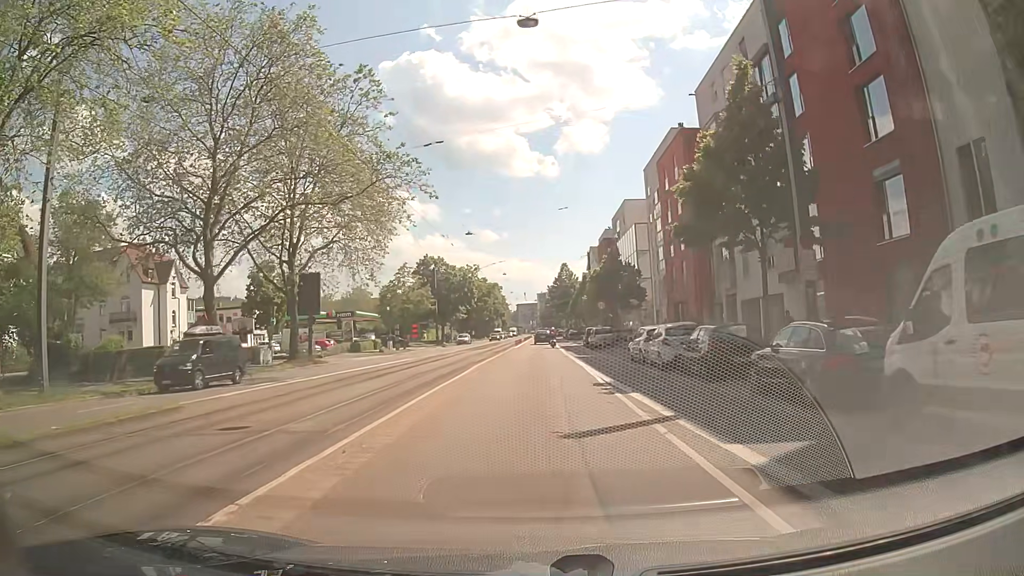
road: primary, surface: asphalt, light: Day
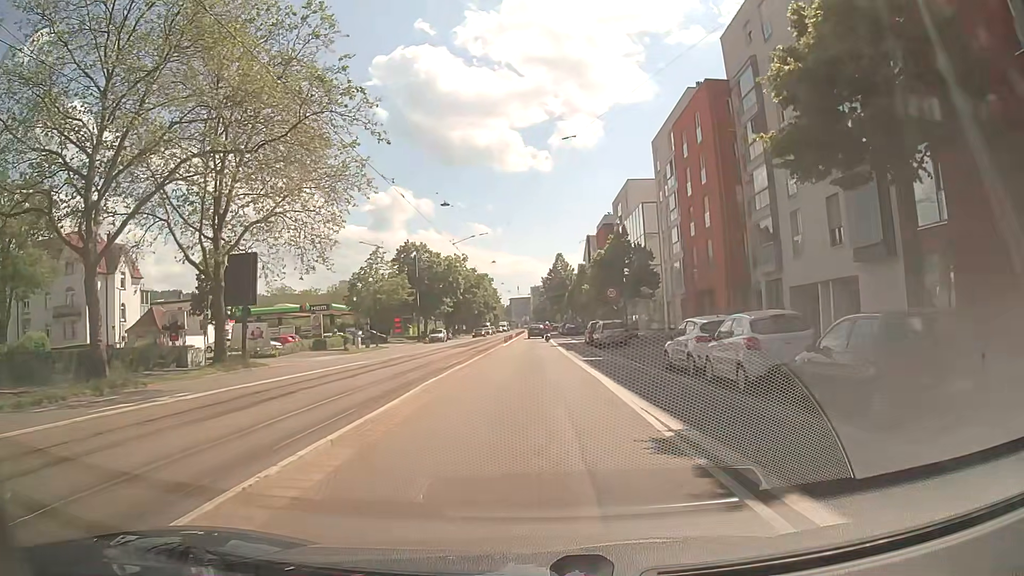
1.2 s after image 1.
(+0.1, +9.4) m; +1°
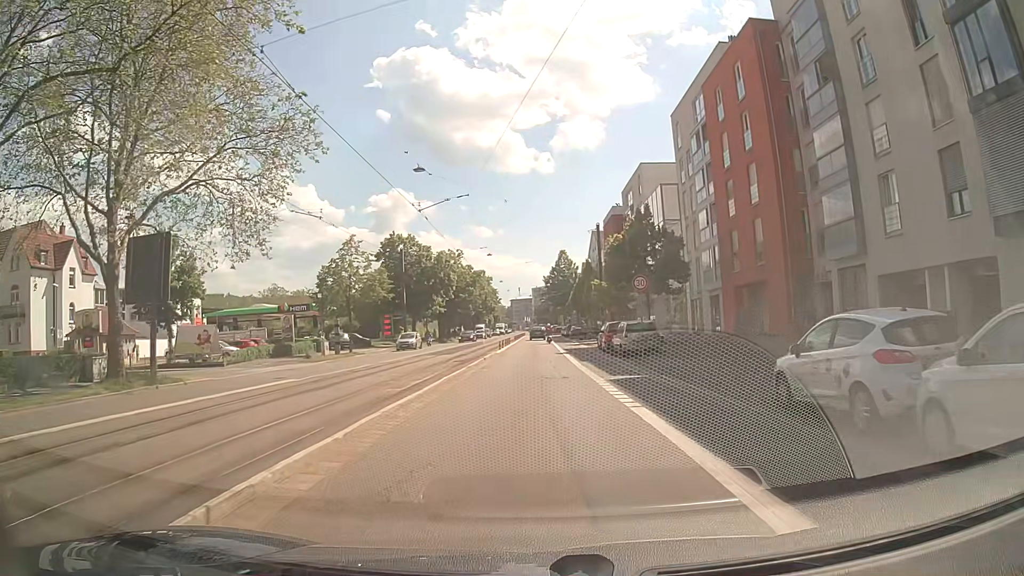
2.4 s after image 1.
(0.0, +9.2) m; -1°
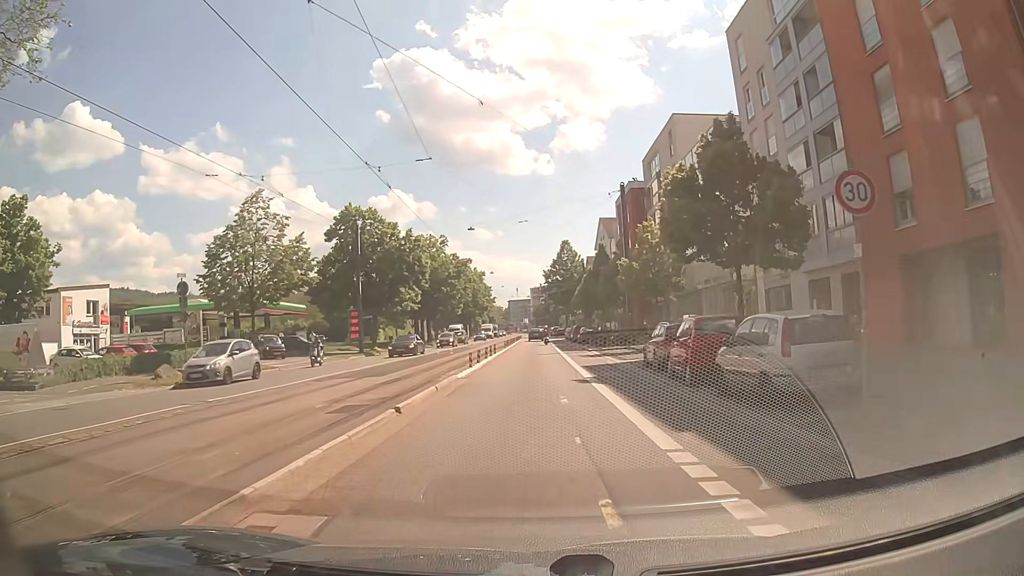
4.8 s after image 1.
(+0.3, +18.1) m; +1°
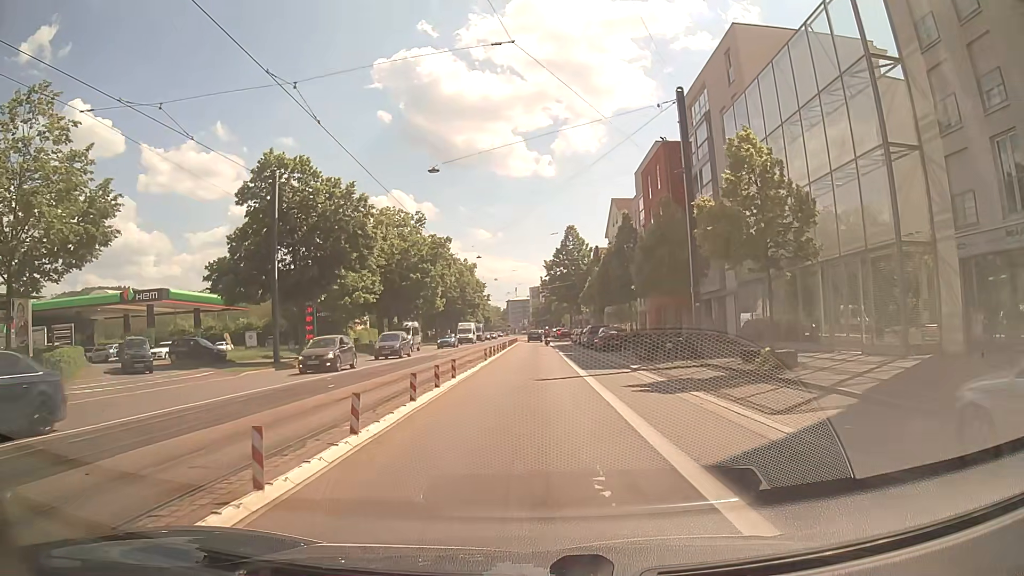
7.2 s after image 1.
(0.0, +18.1) m; 0°
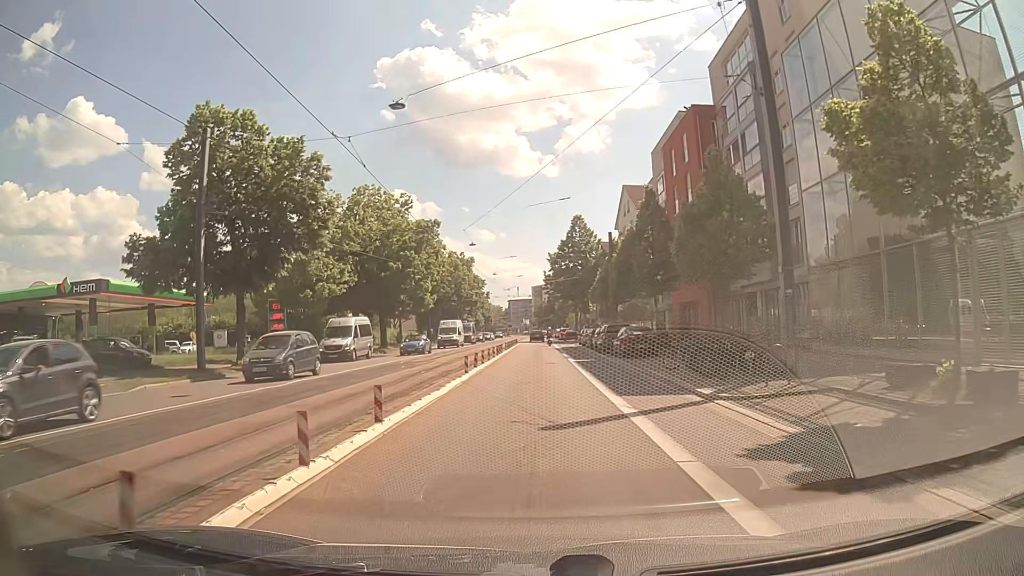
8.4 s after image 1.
(-0.1, +9.1) m; -1°
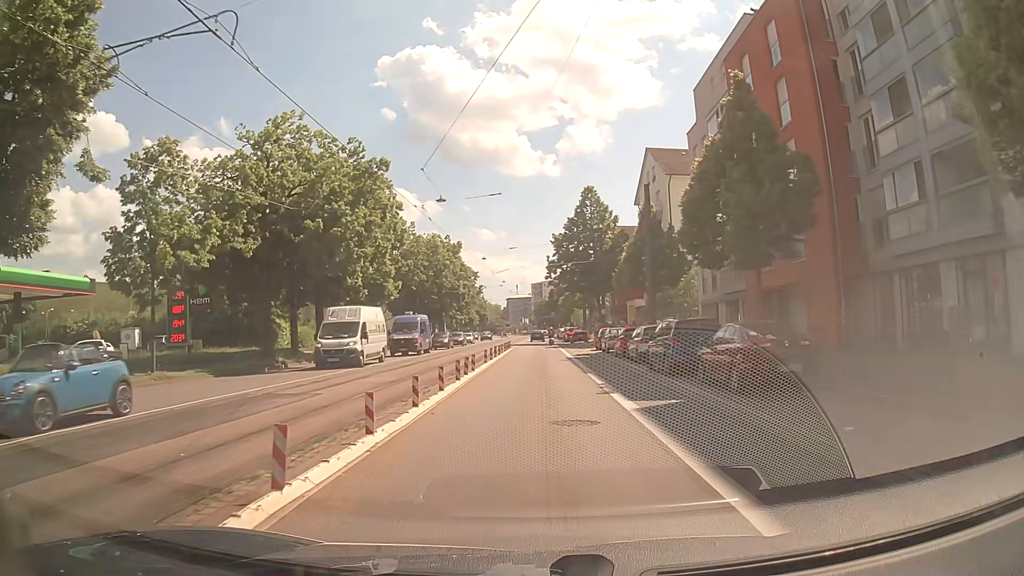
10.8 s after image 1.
(+0.1, +18.0) m; 0°
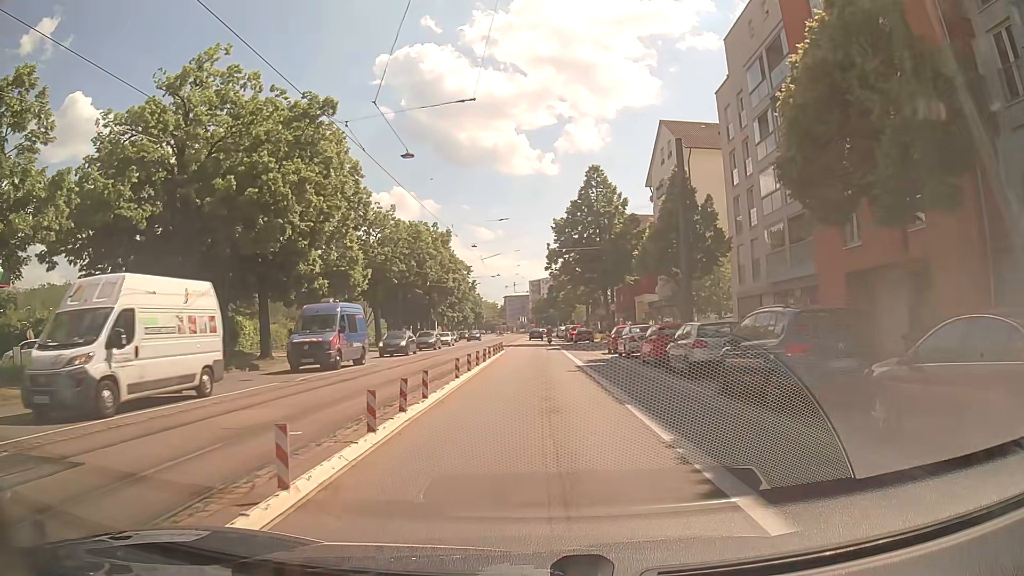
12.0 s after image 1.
(0.0, +9.0) m; +1°
(0, +10) (0, +20) (0, +30) (0, +40) (0, +50) (0, +60) (0, +70) (0, +80) (0, +90) (0, +100) m
